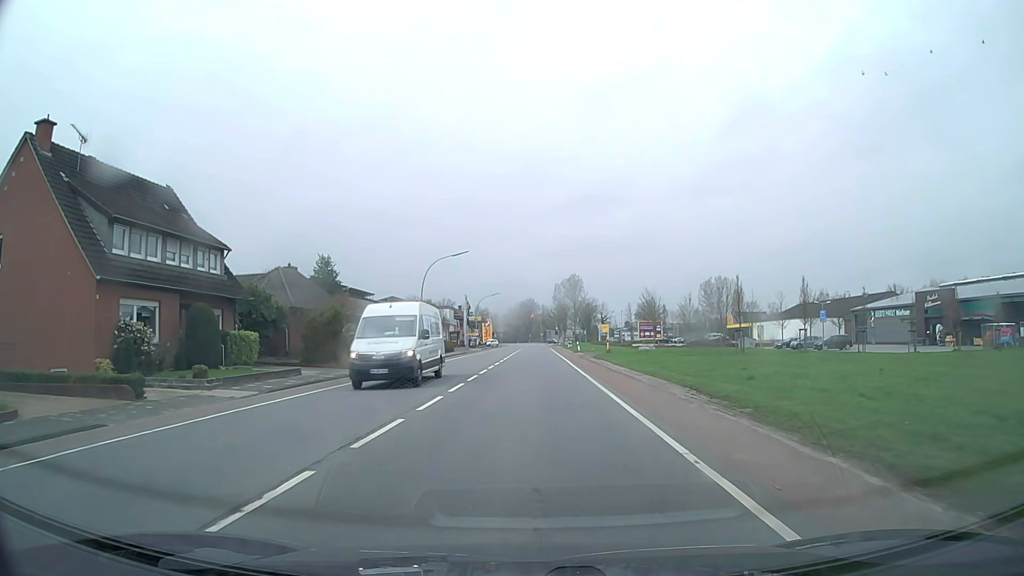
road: secondary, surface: asphalt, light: Day
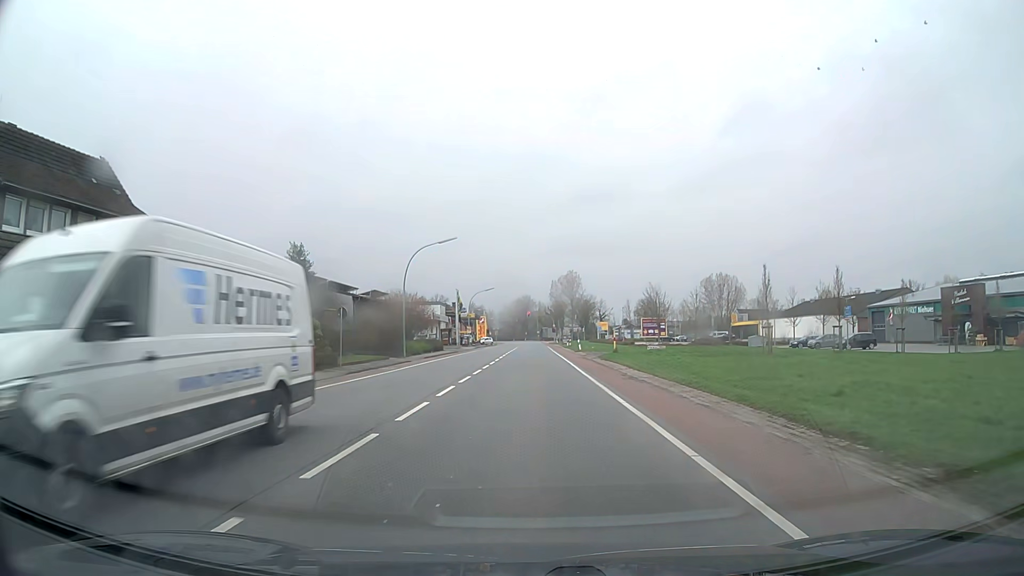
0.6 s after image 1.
(0.0, +6.5) m; 0°
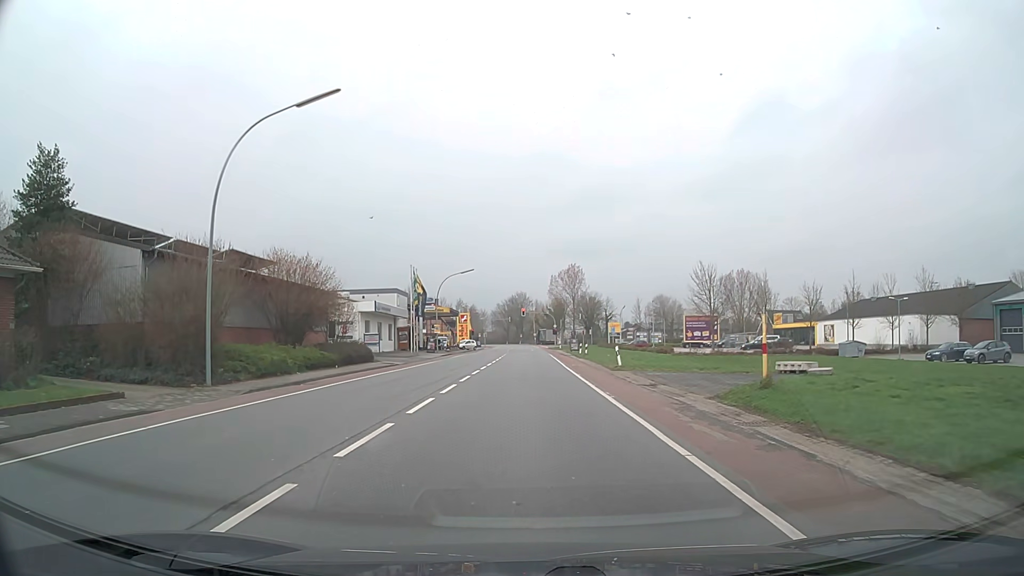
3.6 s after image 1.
(+0.2, +30.9) m; 0°
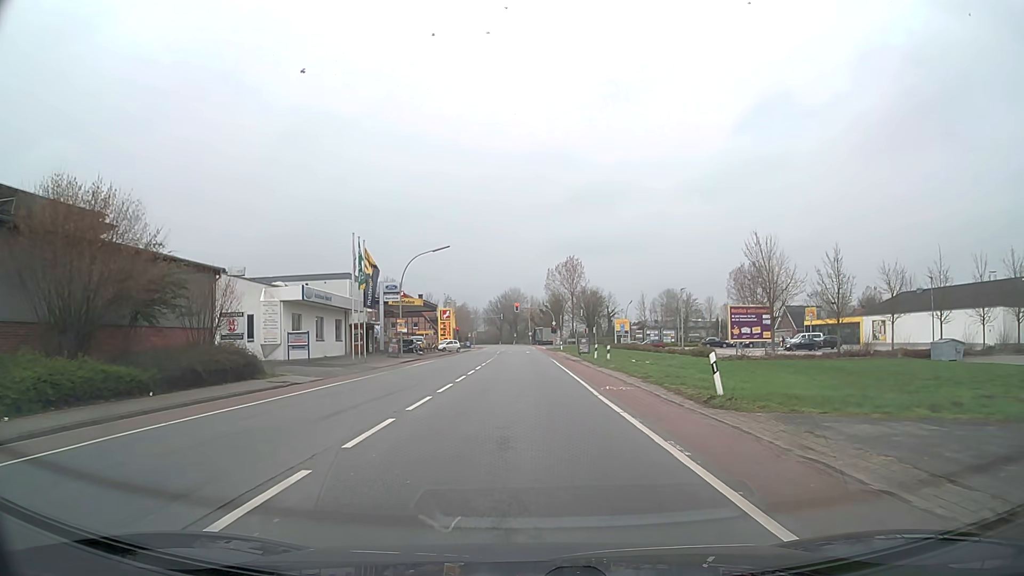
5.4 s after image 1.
(+0.1, +17.8) m; +1°
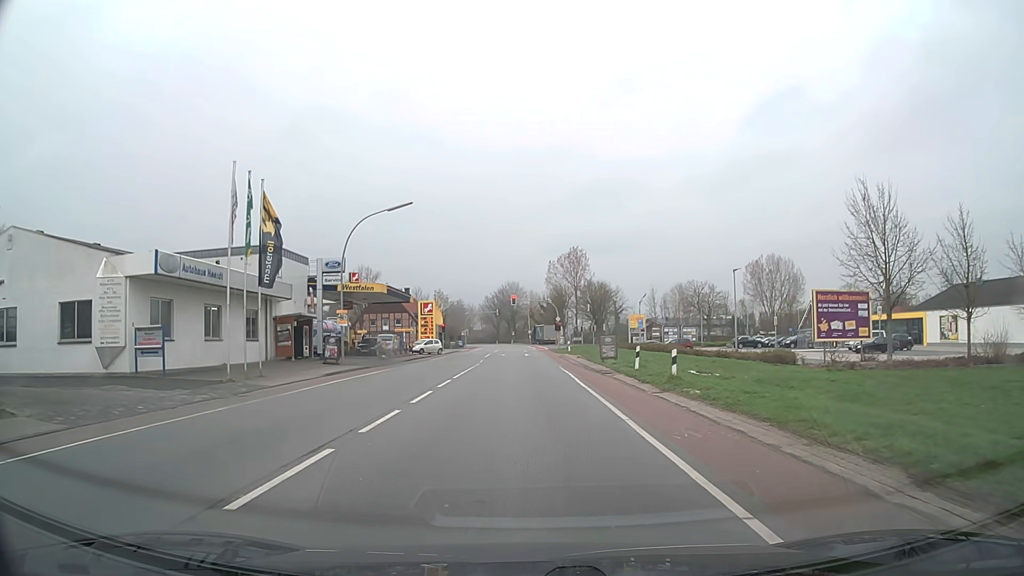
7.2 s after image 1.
(0.0, +16.9) m; 0°
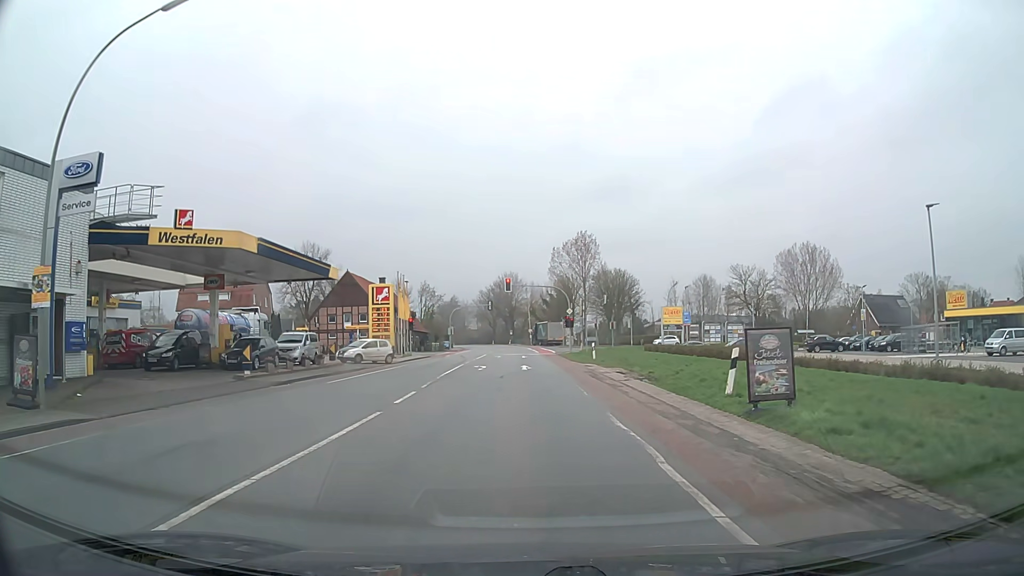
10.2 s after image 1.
(+0.1, +24.6) m; 0°
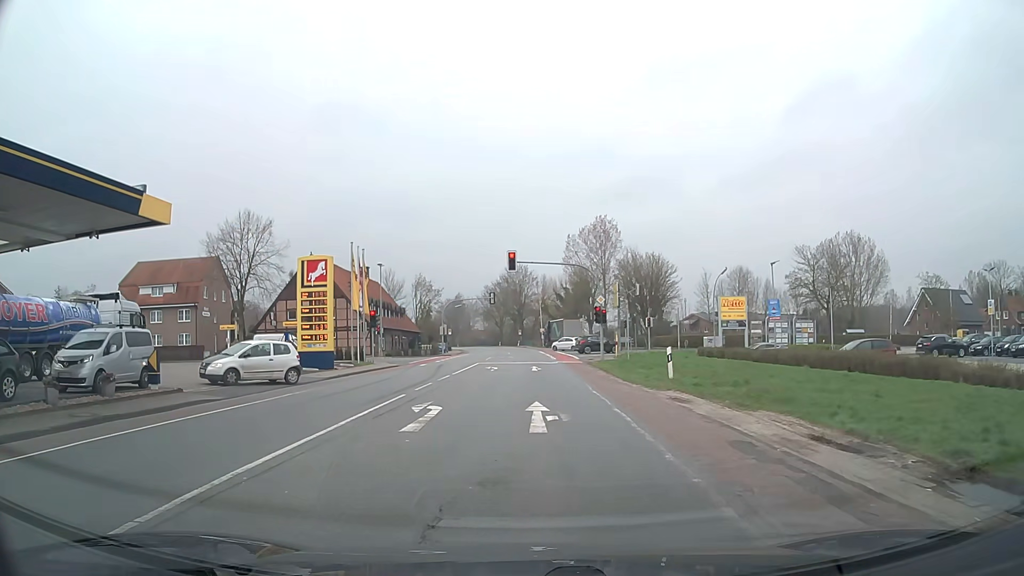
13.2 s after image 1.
(-0.2, +19.5) m; -1°
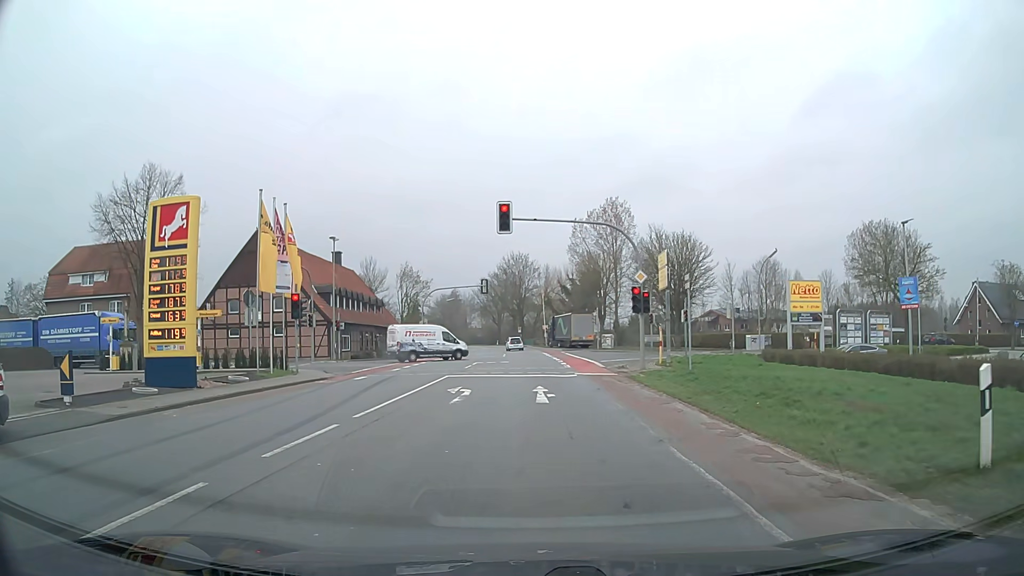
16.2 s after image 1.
(0.0, +15.4) m; 0°
(0, +10) (0, +20) (0, +30) (0, +40) (0, +50) (0, +60) (0, +70) (-1, +80) (-2, +90) (-3, +100) m
